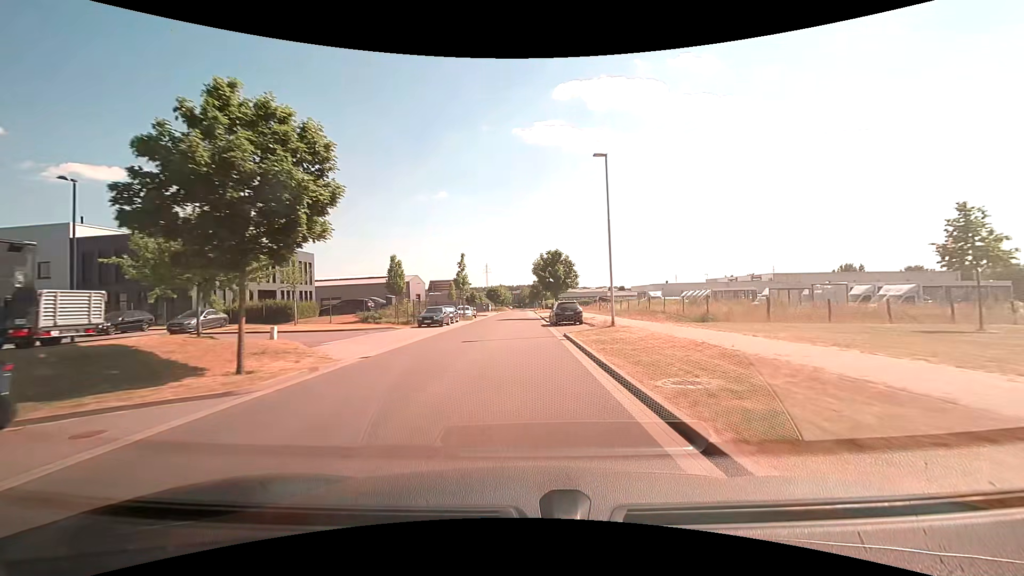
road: residential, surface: asphalt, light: Day
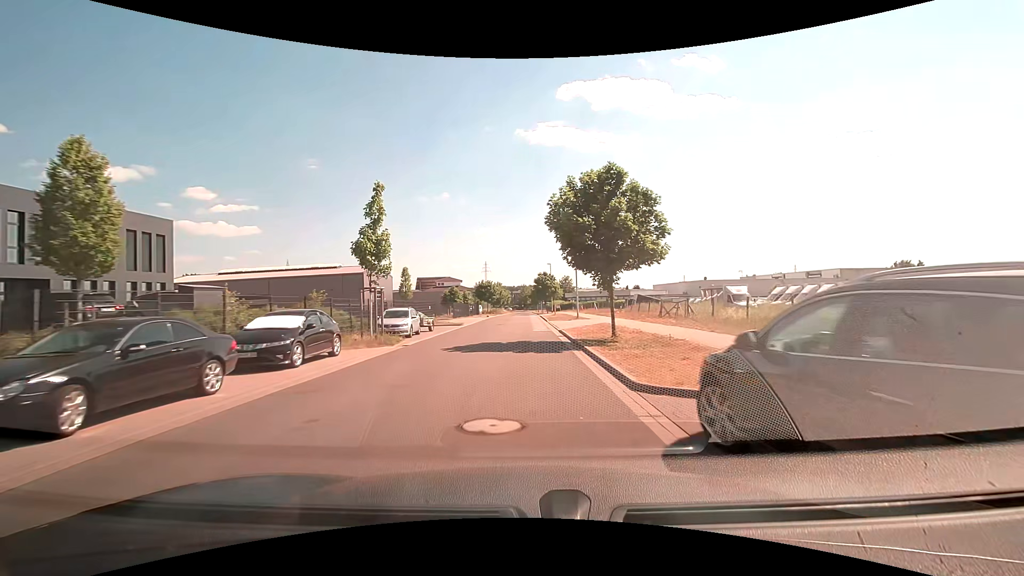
(-0.2, +28.5) m; 0°
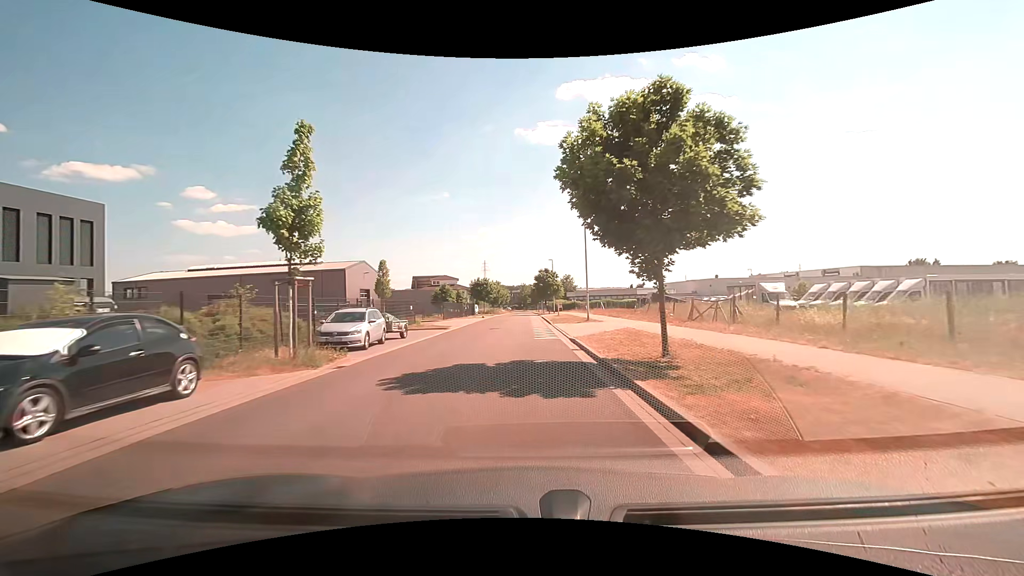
(0.0, +6.8) m; 0°
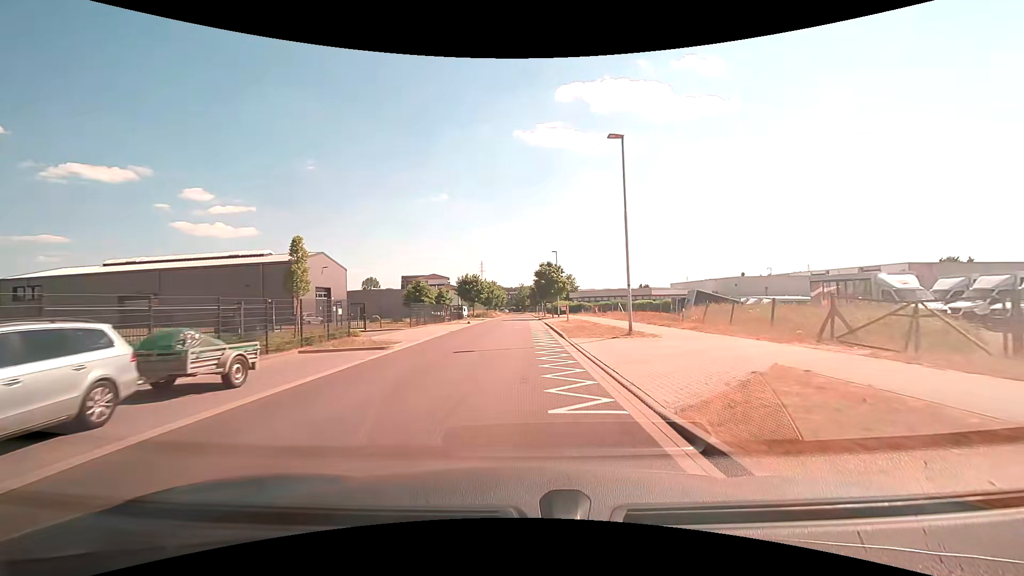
(0.0, +13.6) m; 0°
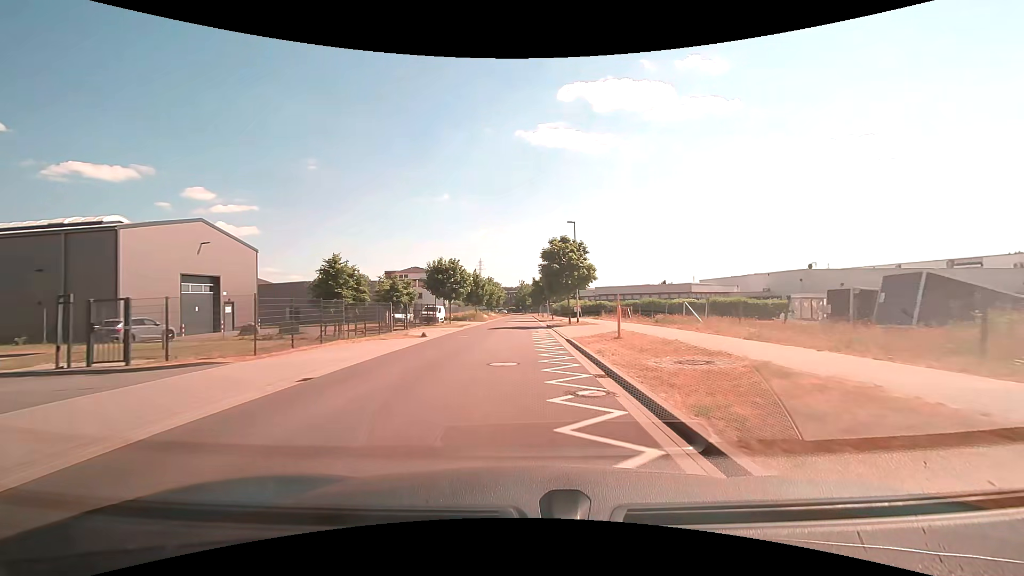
(0.0, +21.2) m; 0°
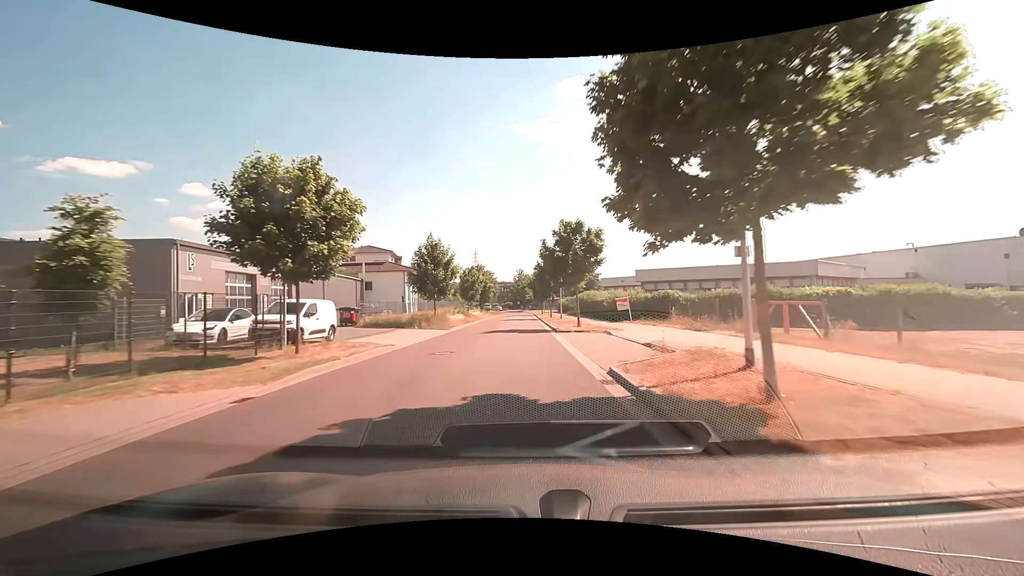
(-0.1, +30.0) m; 0°
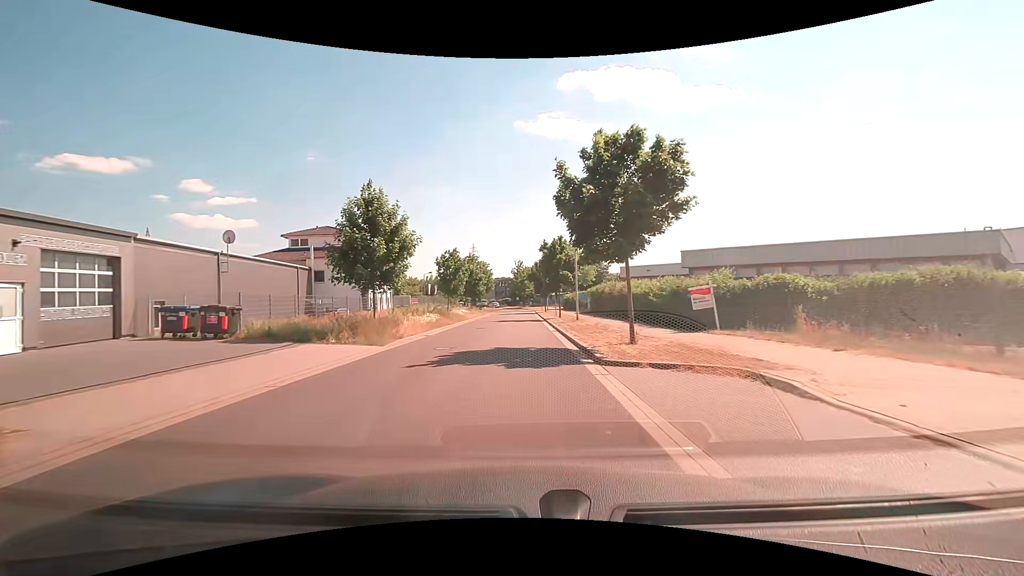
(0.0, +14.8) m; 0°
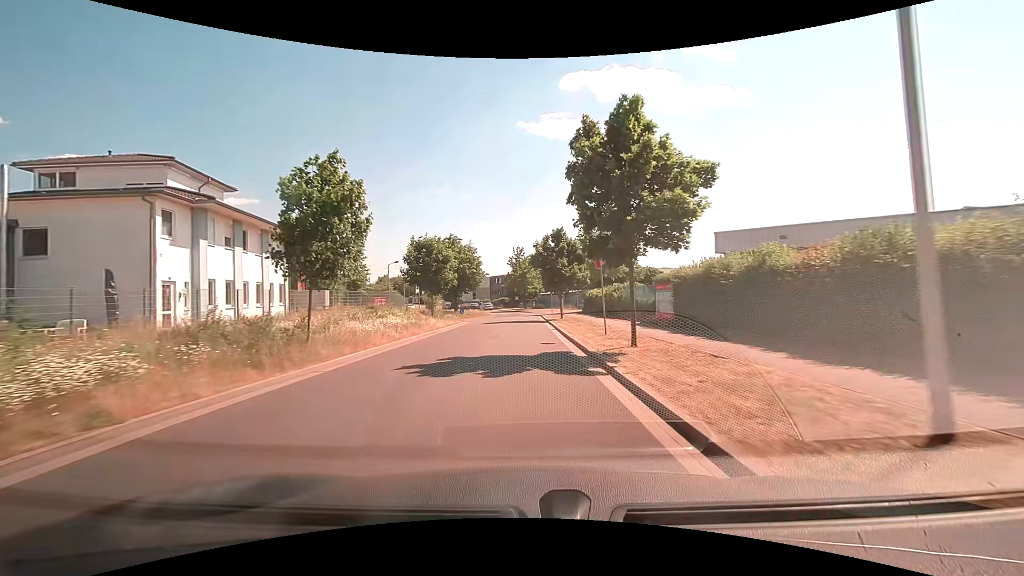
(-0.1, +27.9) m; 0°
(0, +10) (0, +20) (0, +30) (0, +40) (0, +50) (0, +60) (-1, +70) (-4, +80) (-8, +89) (-11, +98) m
